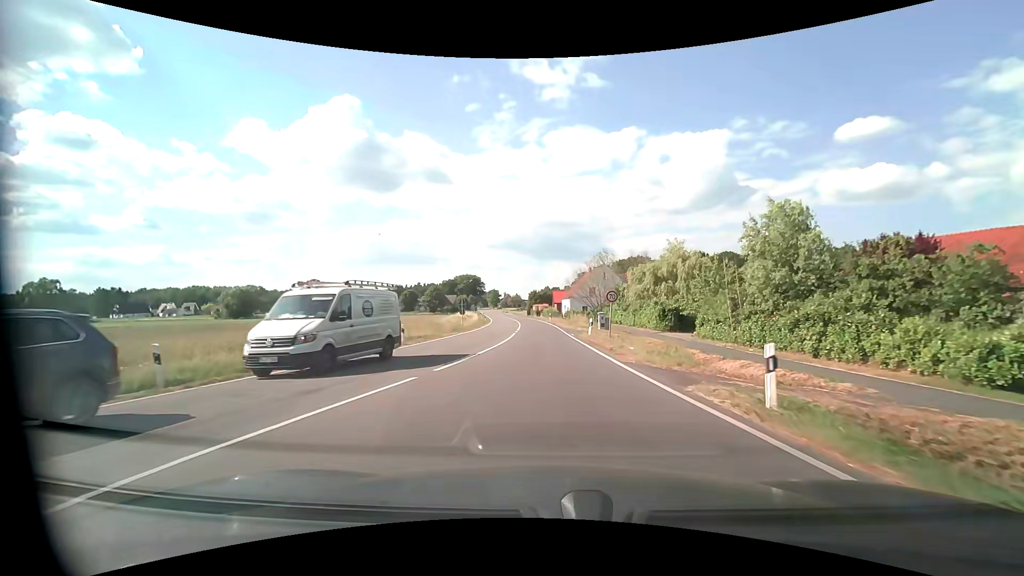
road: tertiary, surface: asphalt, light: Day
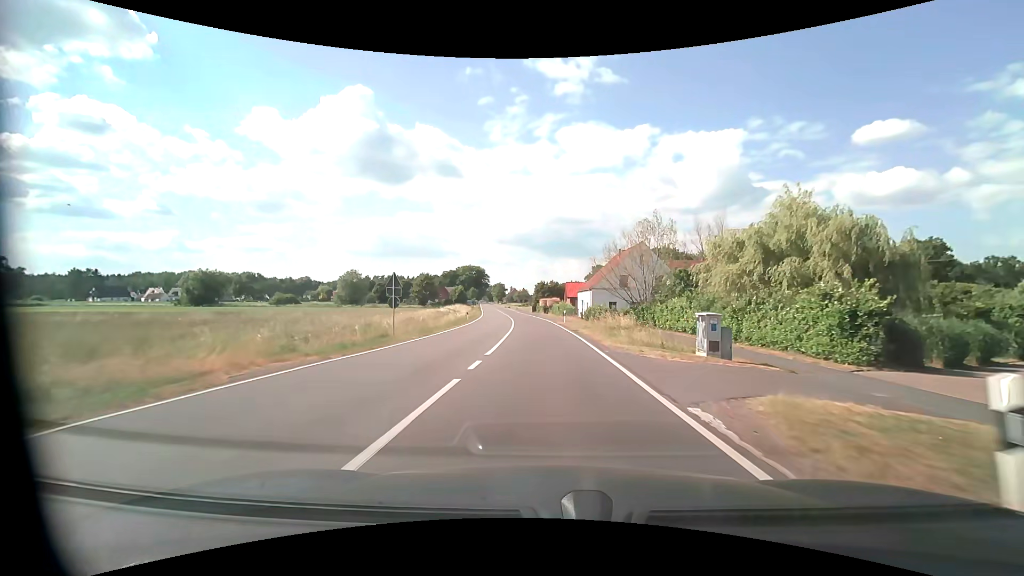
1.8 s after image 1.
(0.0, +25.0) m; 0°
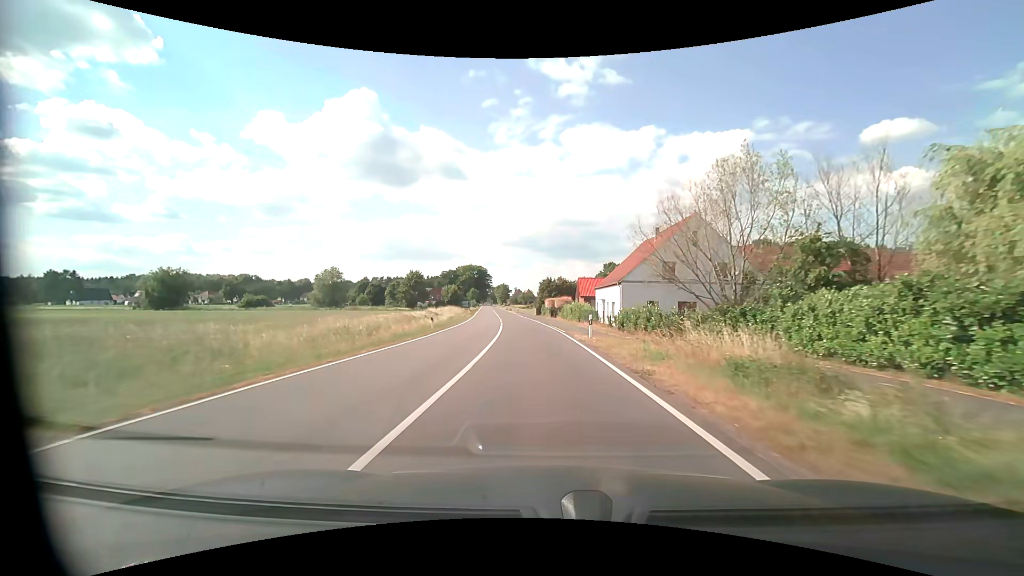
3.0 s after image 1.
(-0.1, +18.9) m; -1°
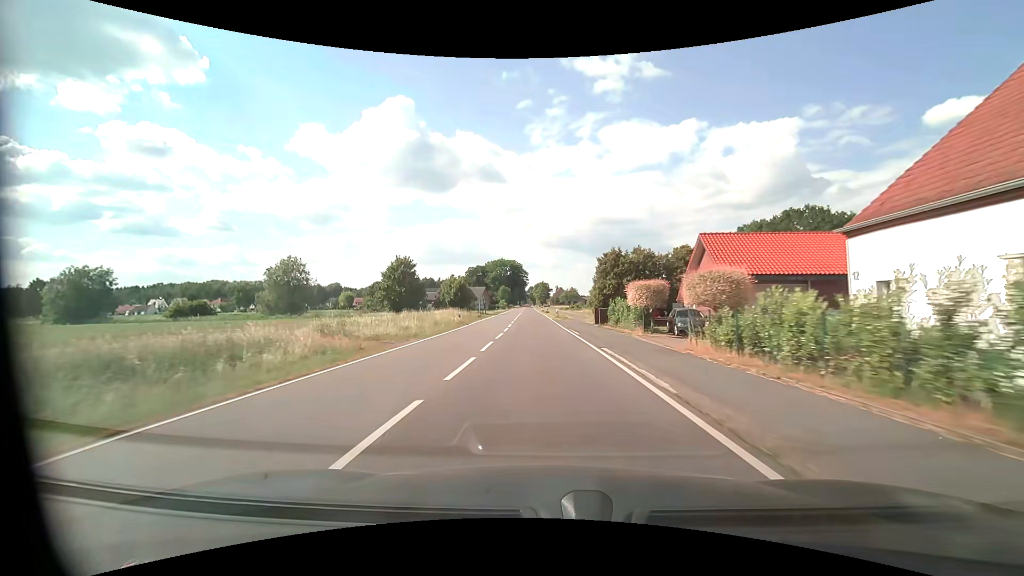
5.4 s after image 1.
(-1.7, +42.8) m; -5°
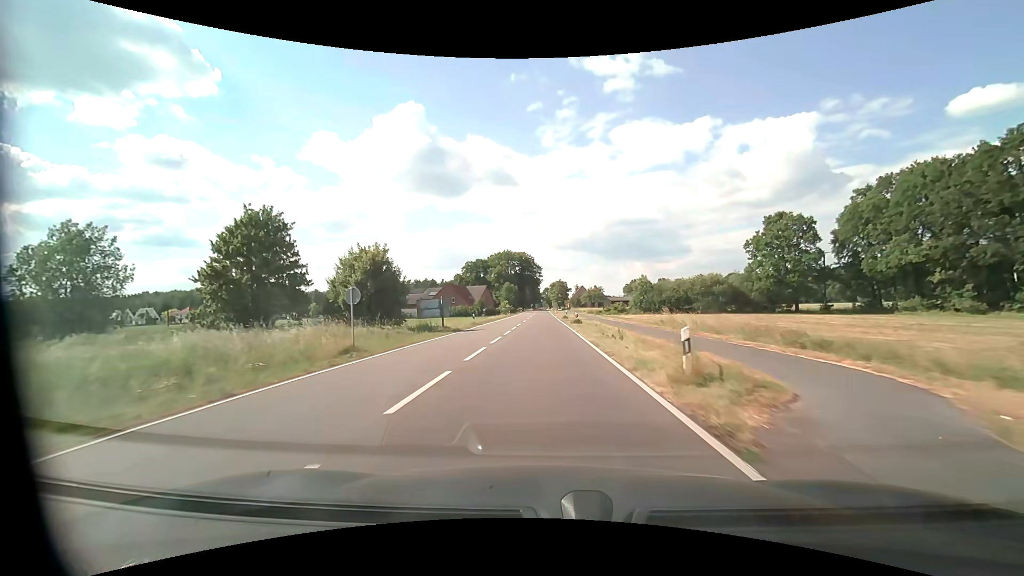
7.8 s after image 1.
(-0.9, +45.7) m; -2°
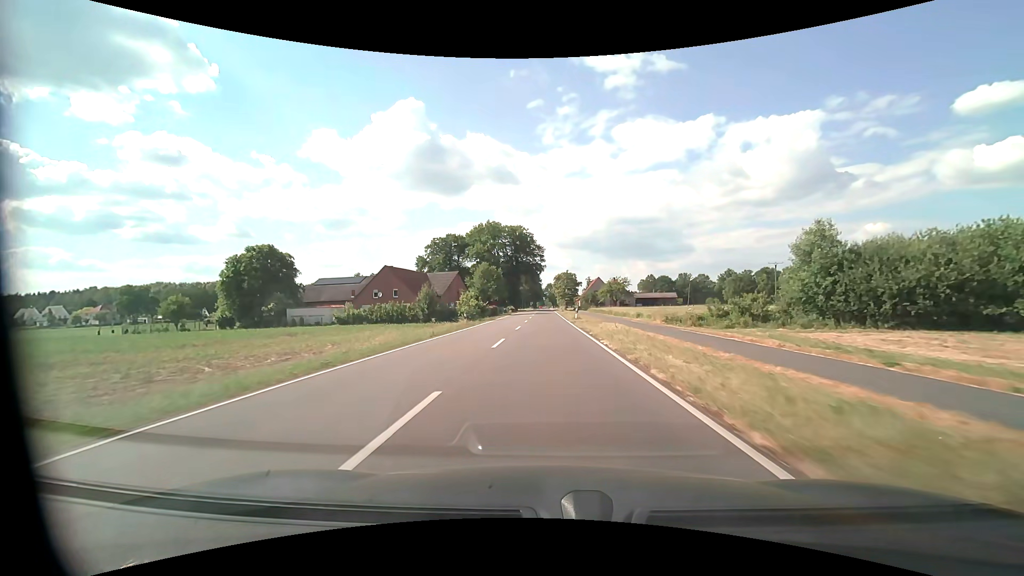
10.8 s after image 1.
(-0.6, +56.2) m; 0°
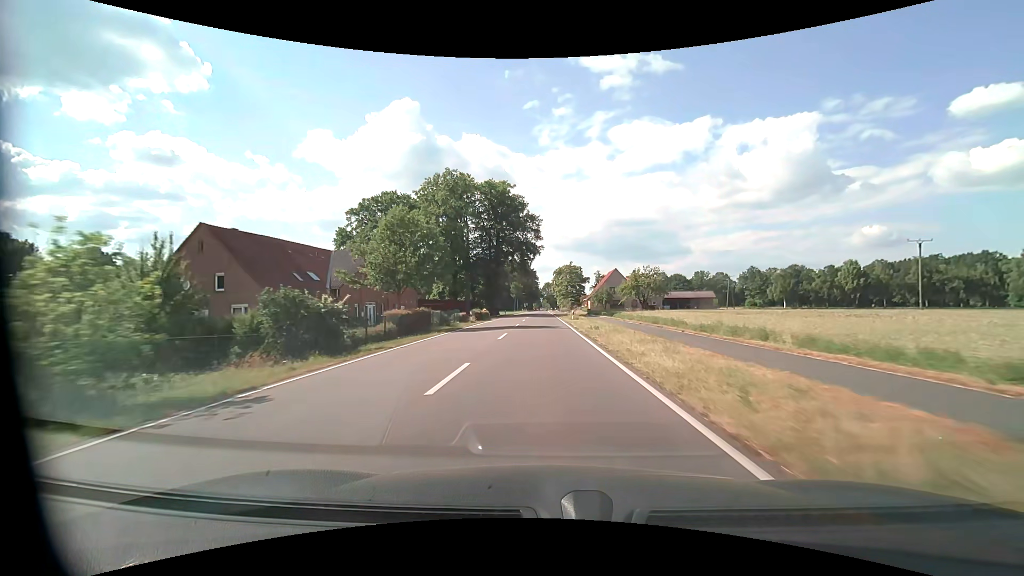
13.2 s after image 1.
(+0.1, +44.5) m; 0°
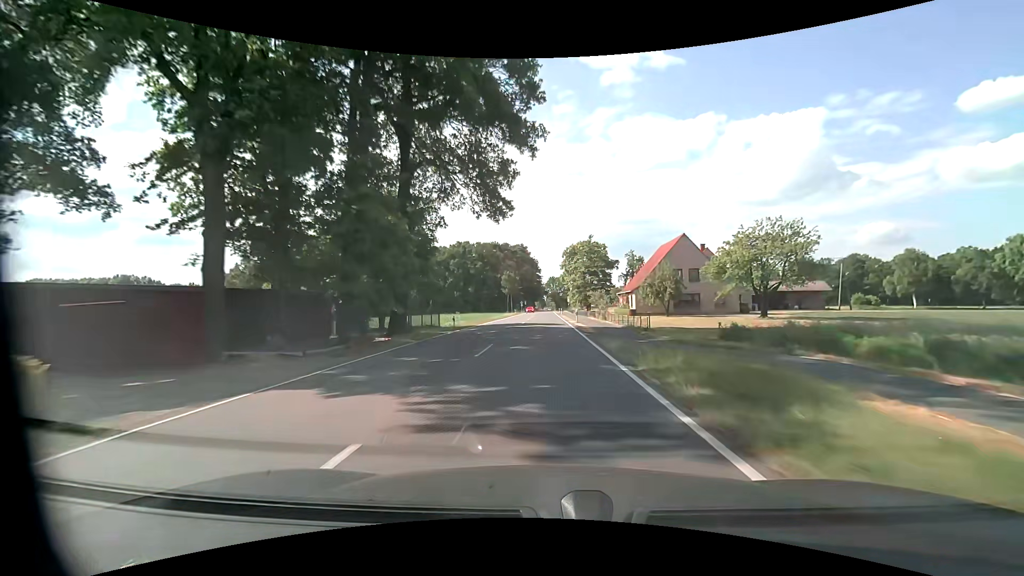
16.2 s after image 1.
(-0.1, +55.4) m; 0°
(0, +10) (0, +20) (0, +30) (0, +40) (0, +50) (0, +60) (0, +70) (0, +80) (0, +90) (0, +100) m
